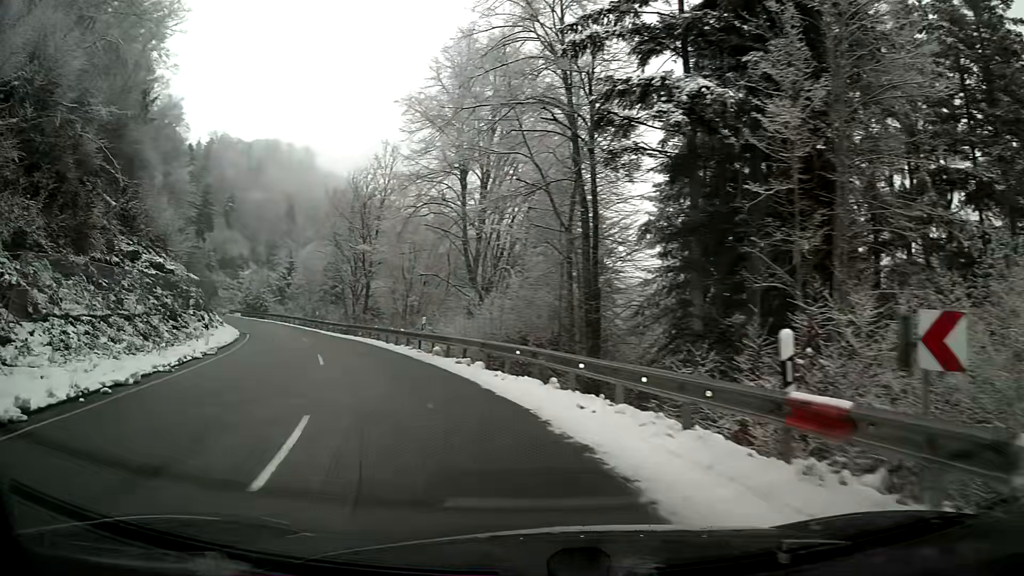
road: secondary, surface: asphalt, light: Day
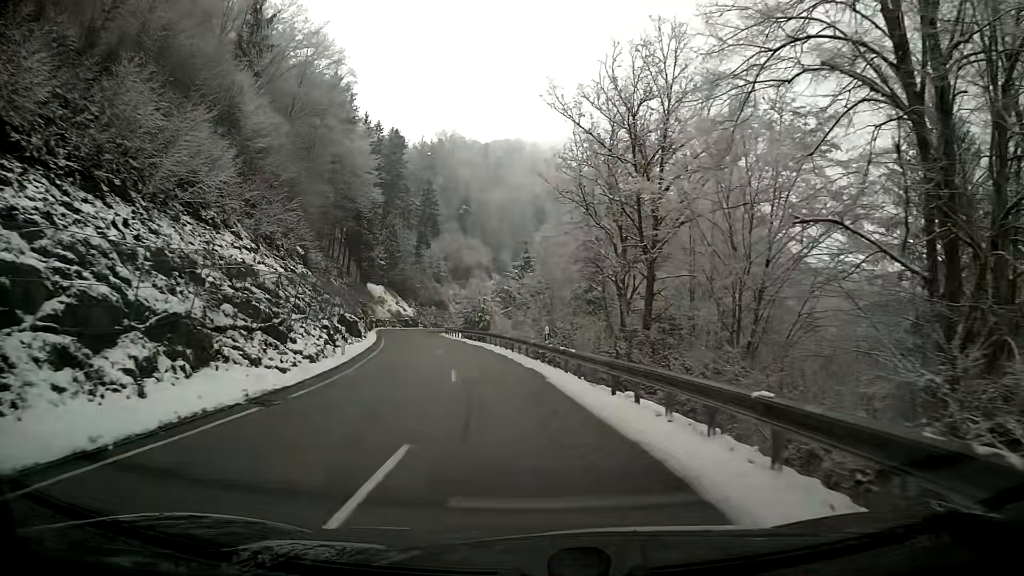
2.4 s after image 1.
(-6.3, +26.3) m; -21°
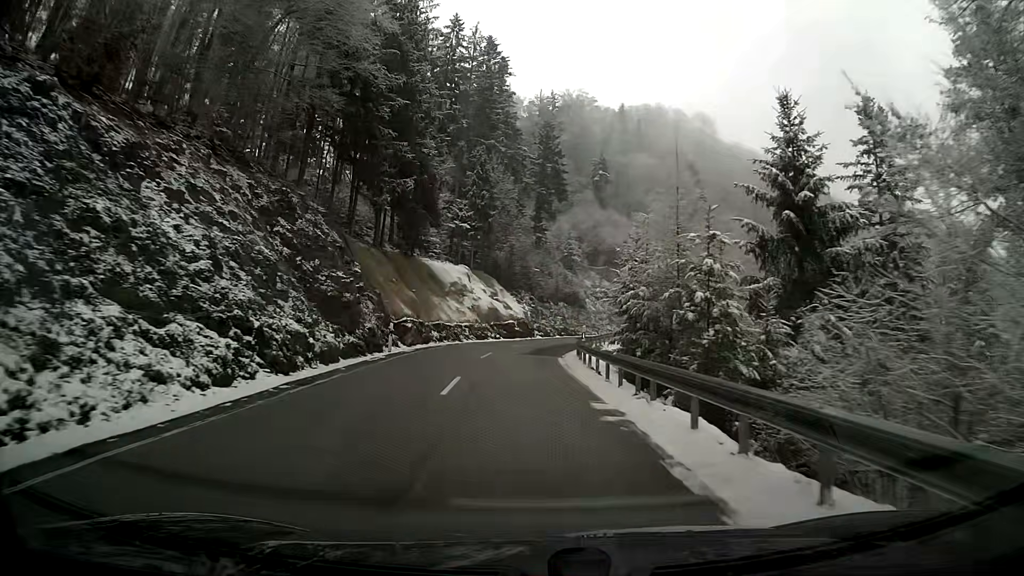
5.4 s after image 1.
(-4.7, +41.0) m; -11°
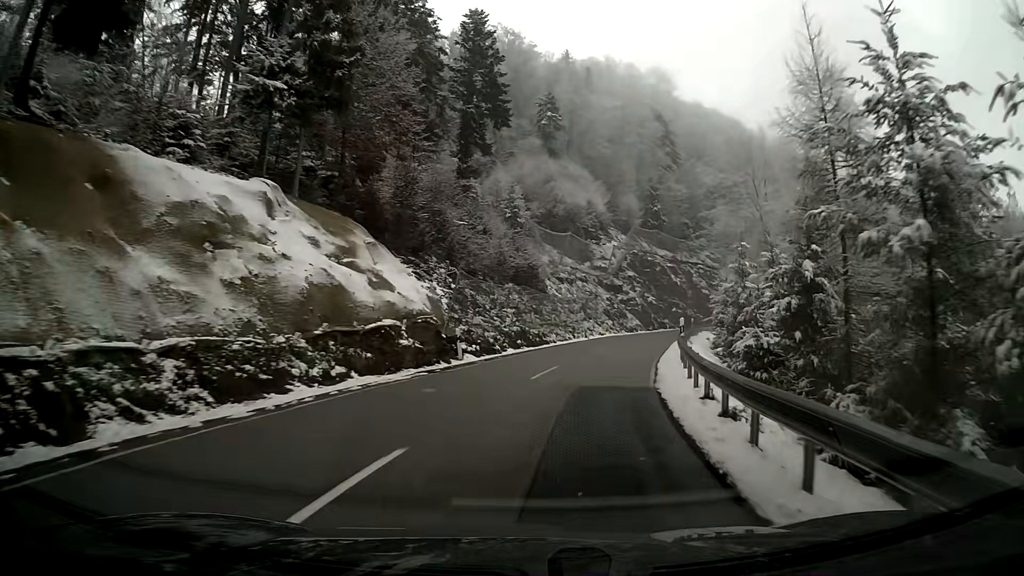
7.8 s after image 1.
(+0.8, +33.9) m; +7°
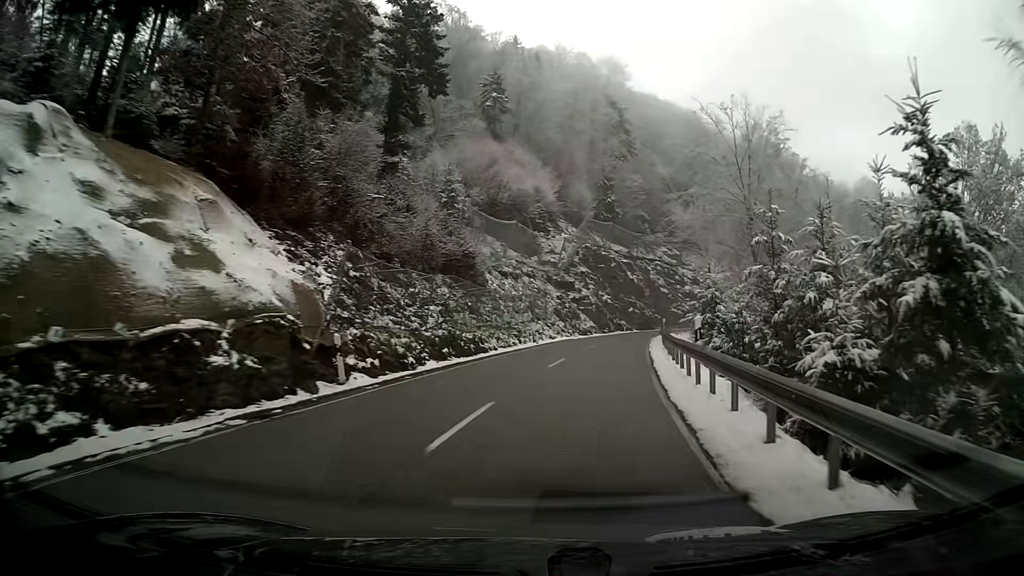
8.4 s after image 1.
(+0.3, +8.5) m; +4°
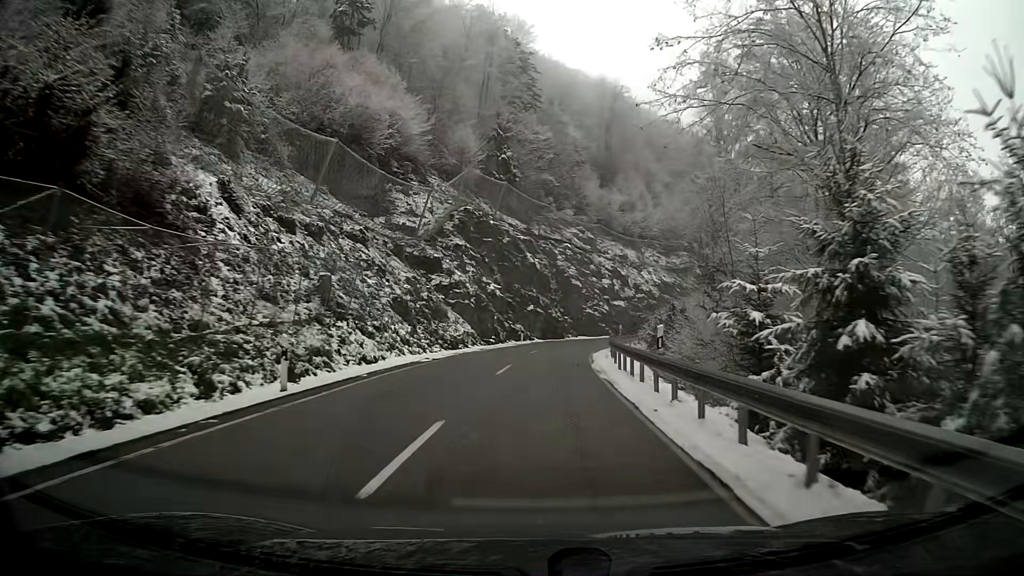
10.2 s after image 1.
(+2.4, +26.2) m; +9°
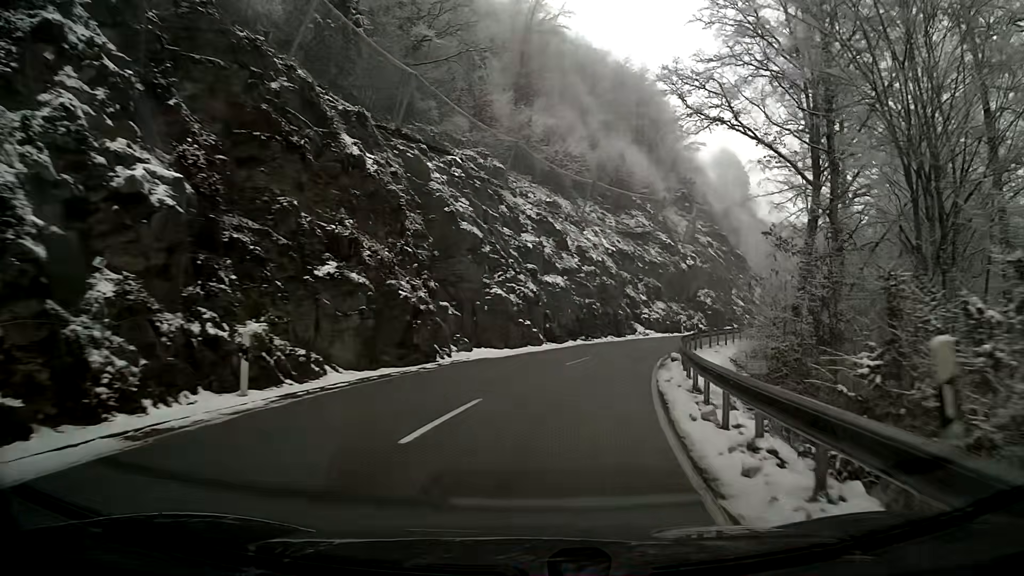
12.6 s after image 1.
(+2.5, +34.7) m; +10°
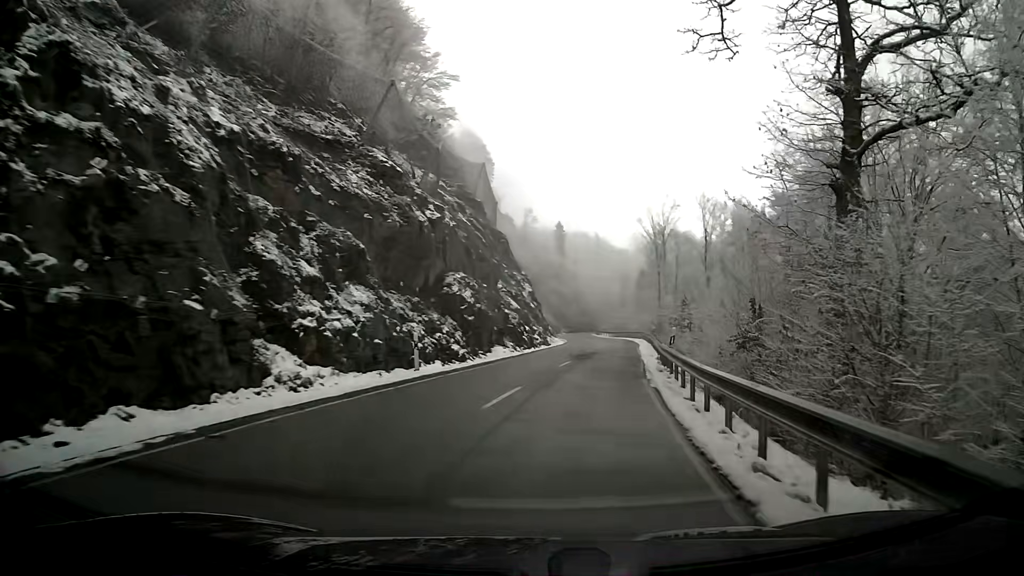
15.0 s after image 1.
(+6.3, +32.0) m; +23°
